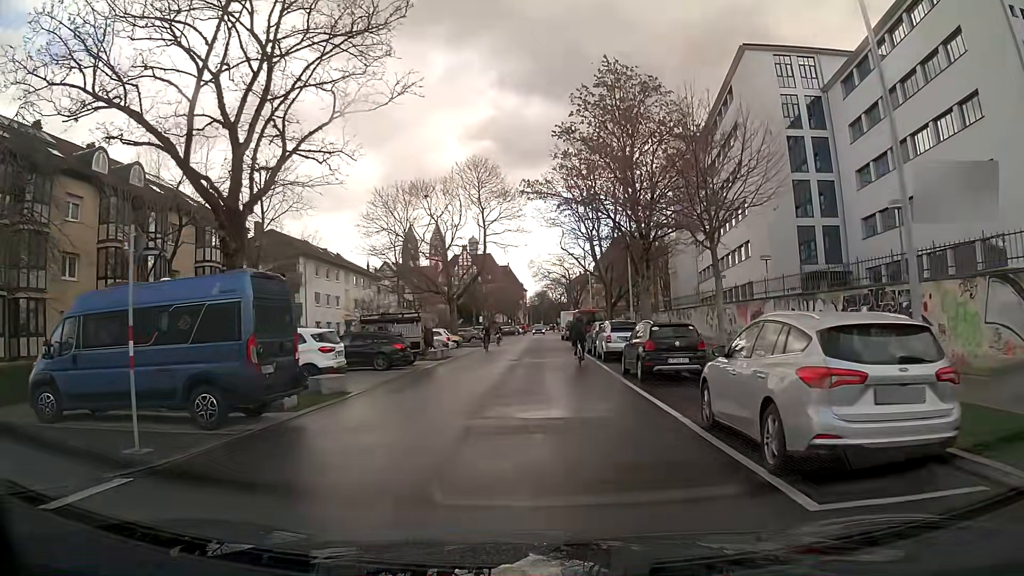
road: residential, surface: asphalt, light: Day
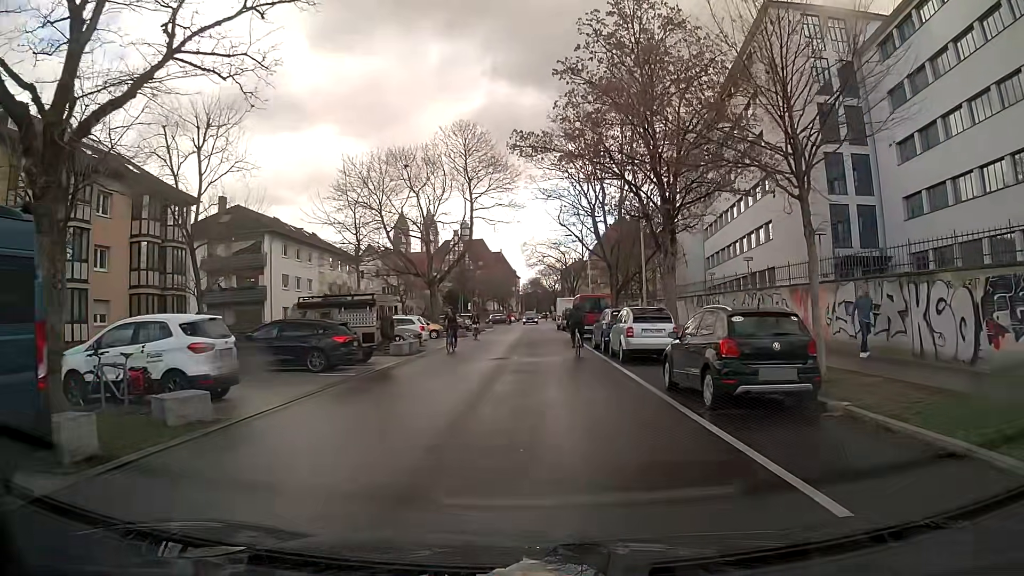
(0.0, +7.0) m; +1°
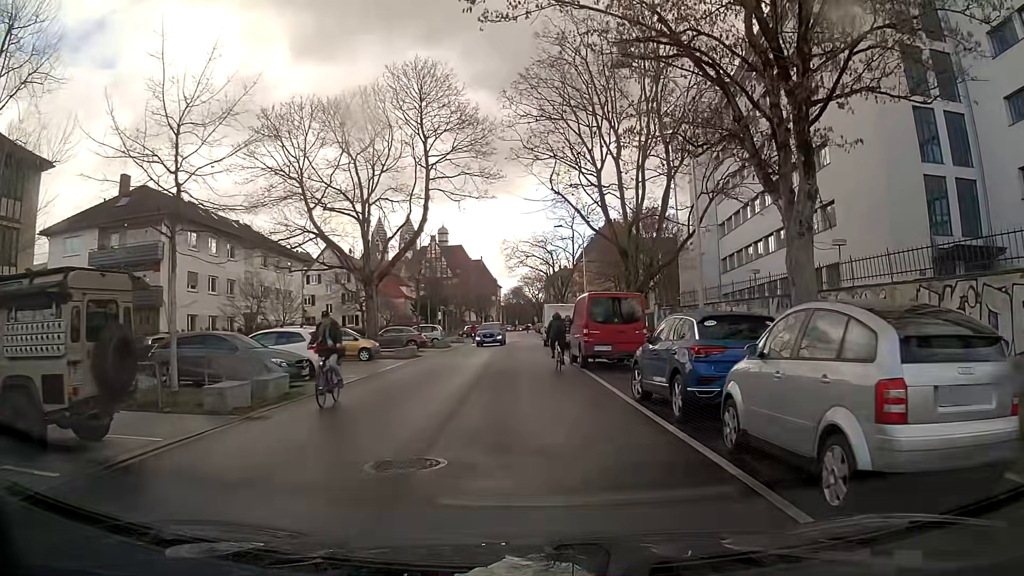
(+0.2, +14.2) m; +2°
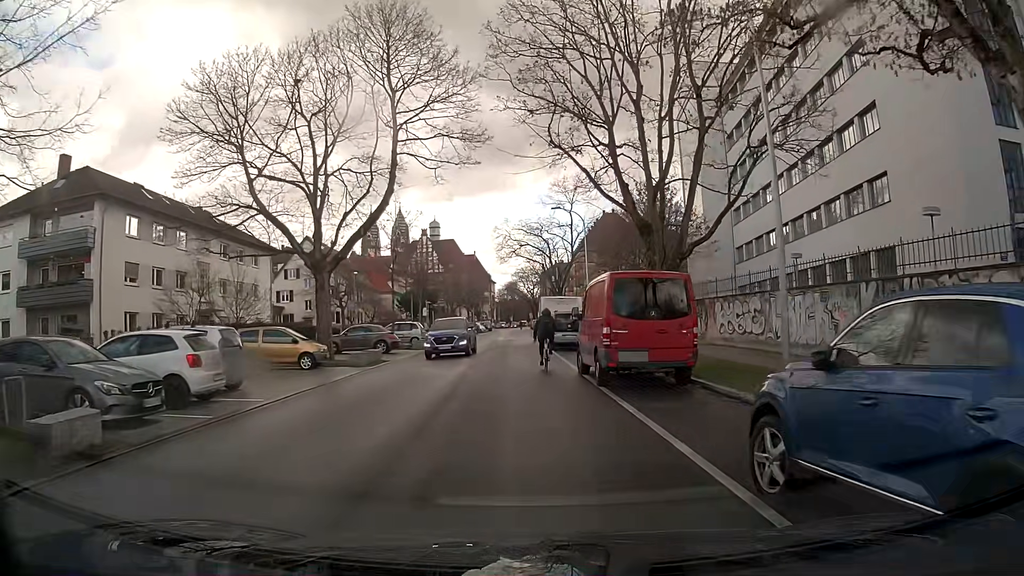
(0.0, +7.1) m; -1°
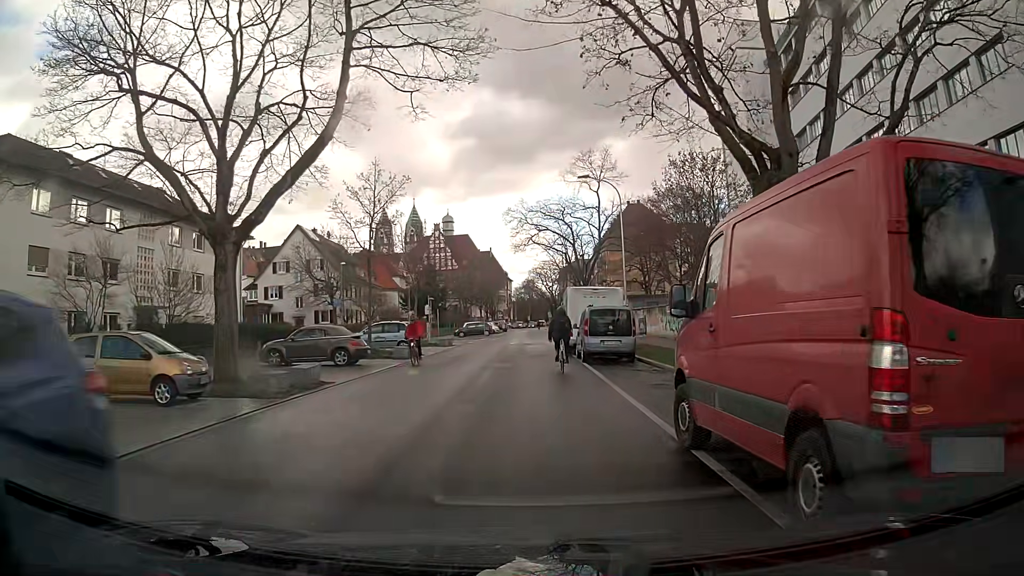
(0.0, +10.2) m; 0°
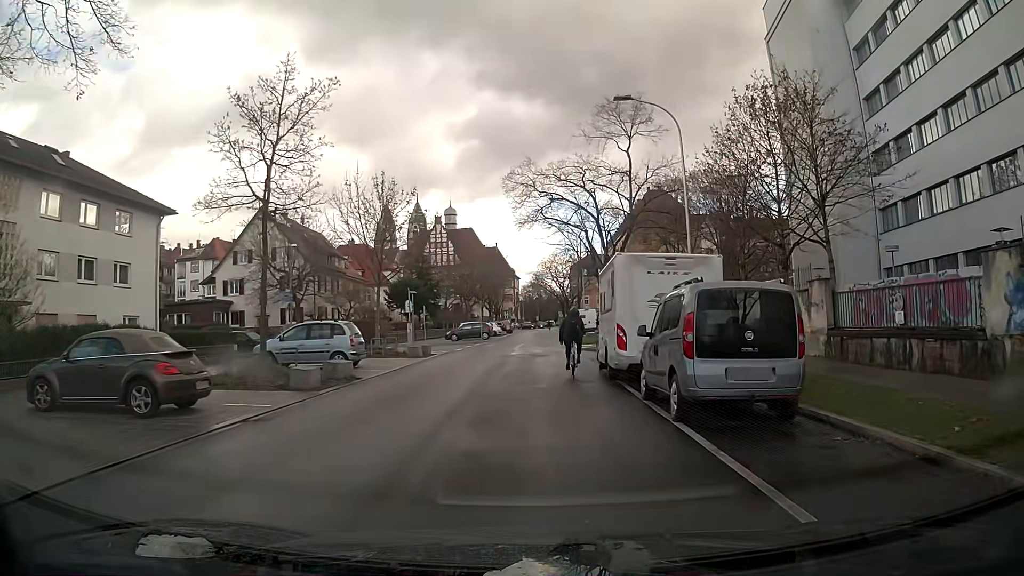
(-0.2, +13.5) m; -1°
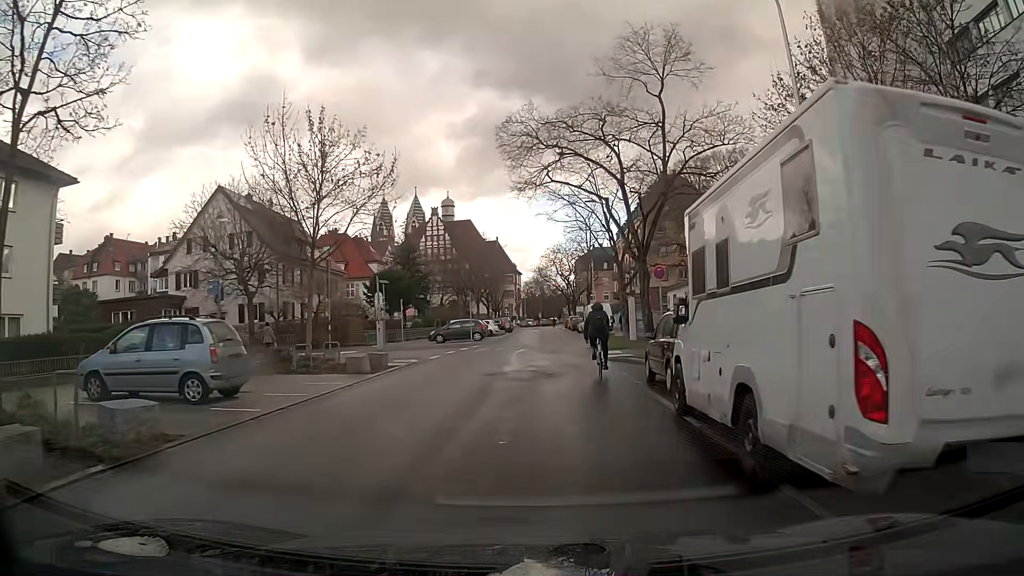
(0.0, +10.4) m; 0°
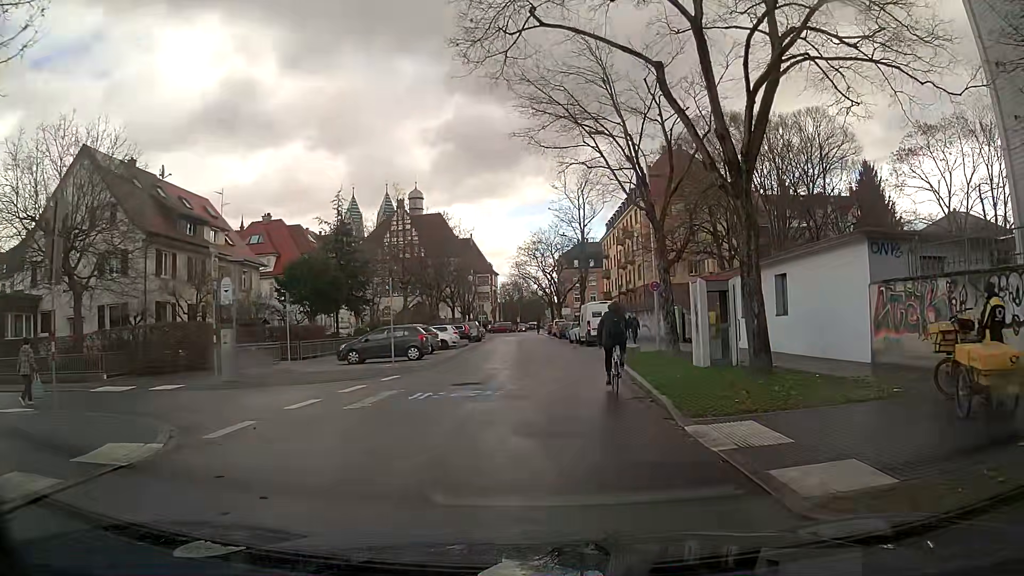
(+0.3, +17.8) m; +2°
(0, +10) (0, +20) (0, +30) (0, +40) (0, +50) (0, +60) (0, +70) (-1, +80) (-2, +90) (-2, +100) m
